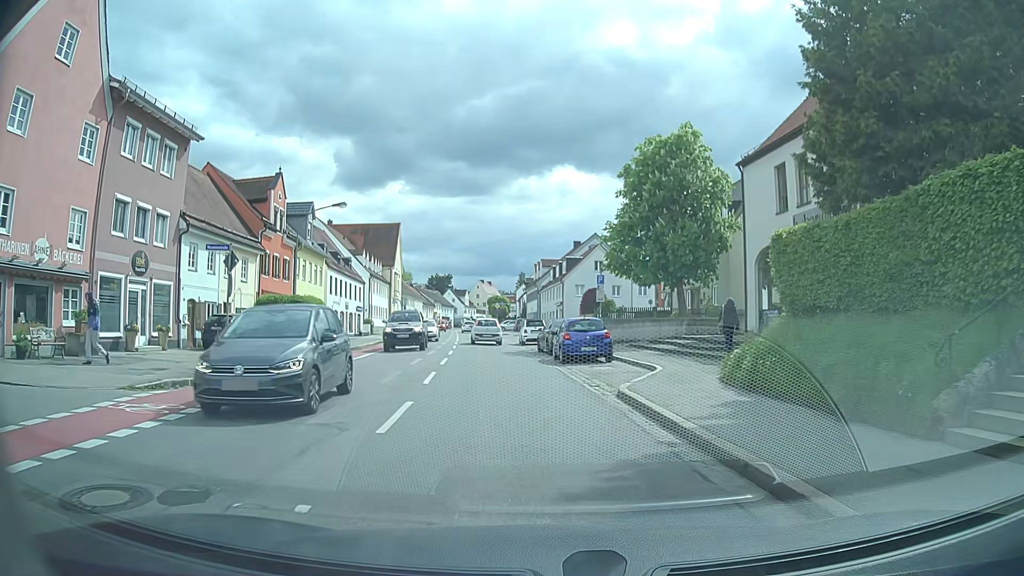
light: Day
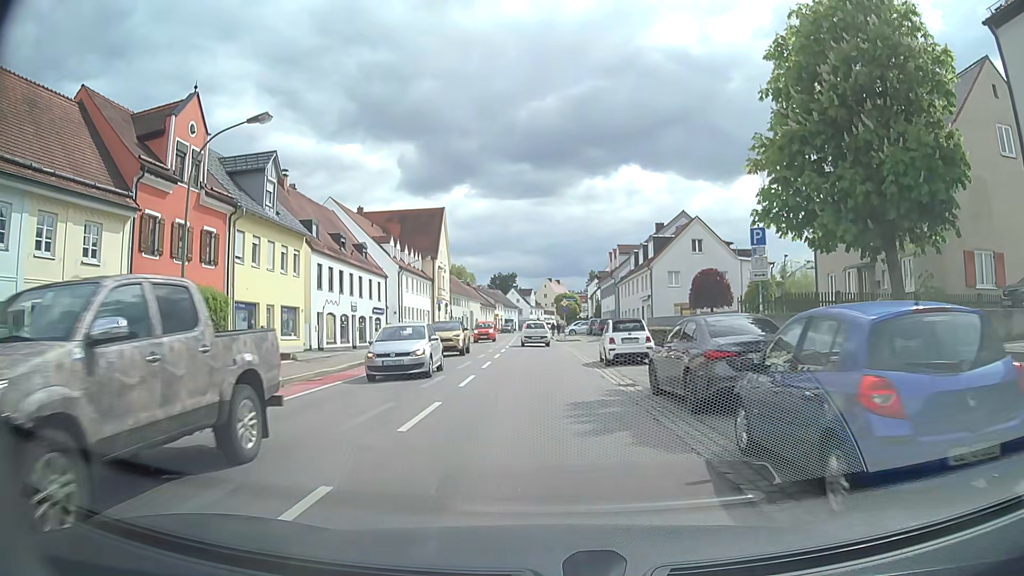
(-0.9, +17.9) m; -5°
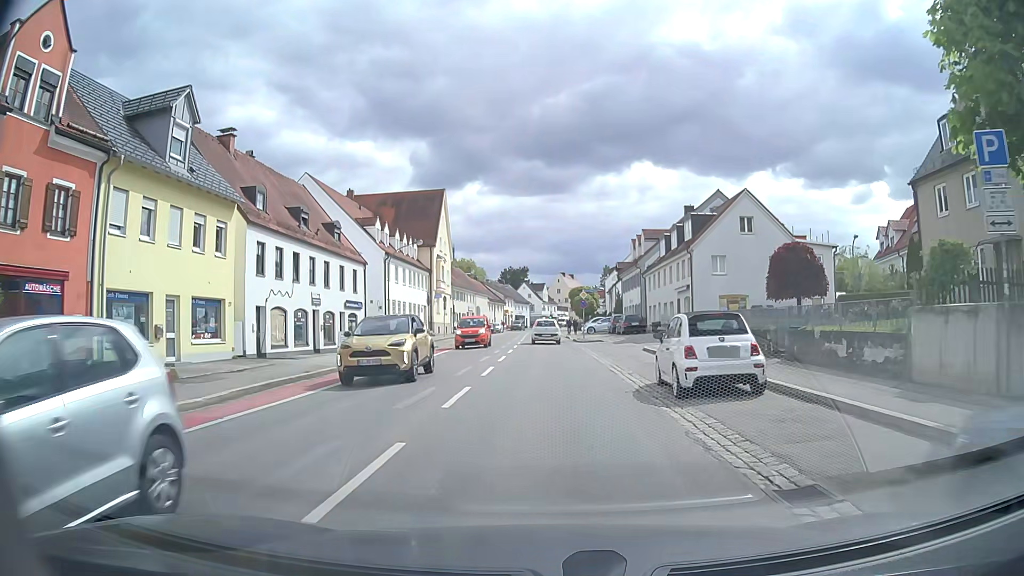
(-0.3, +10.1) m; -1°
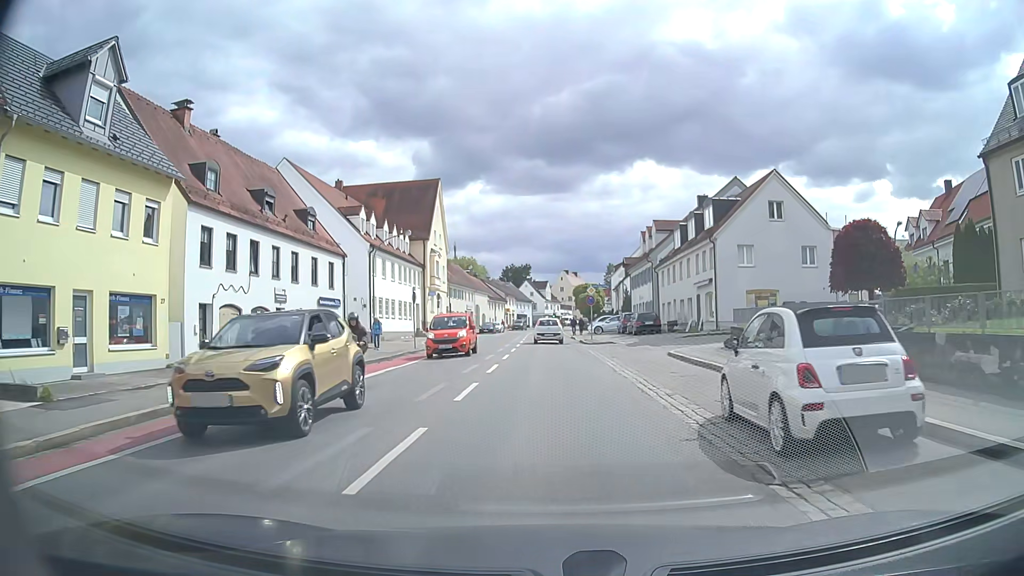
(-0.1, +5.3) m; -1°
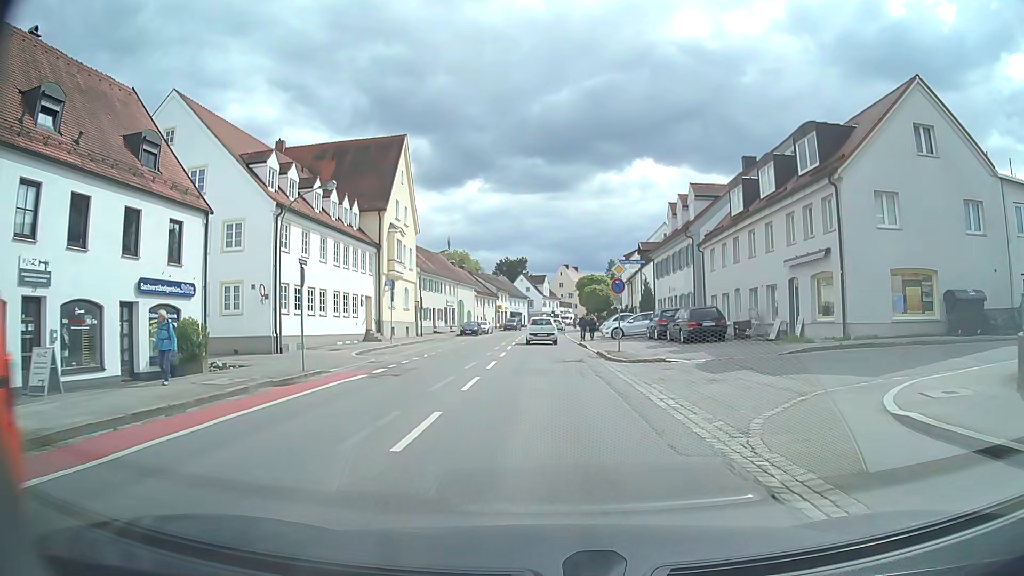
(0.0, +16.6) m; 0°
